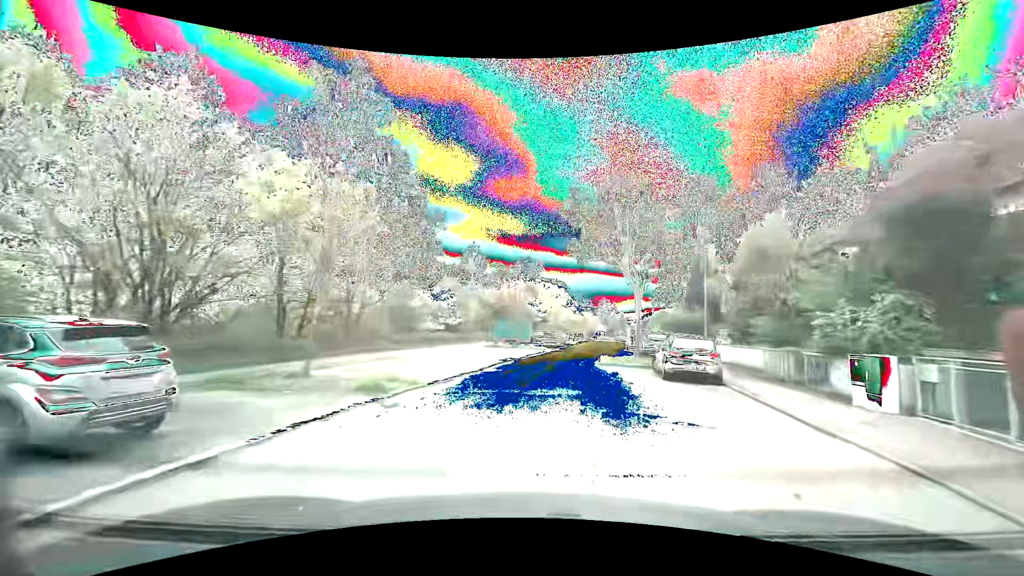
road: residential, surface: asphalt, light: Day
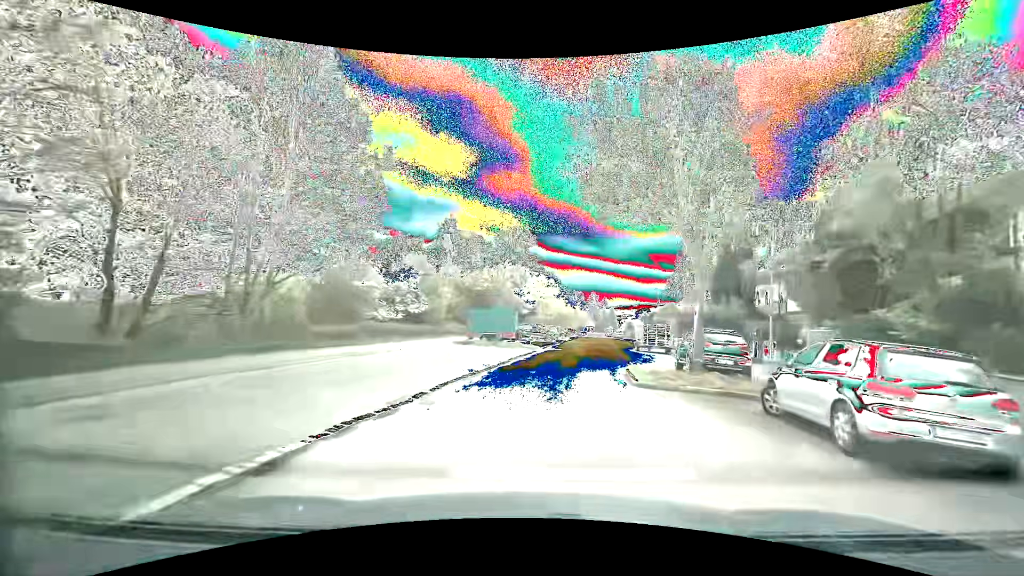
(+0.1, +9.6) m; +2°
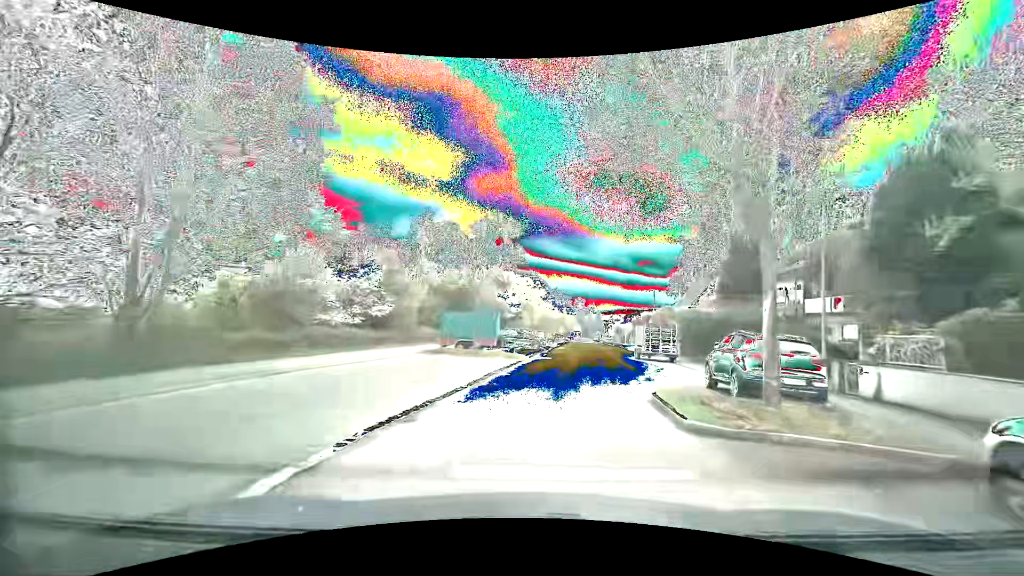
(+0.1, +4.9) m; +2°
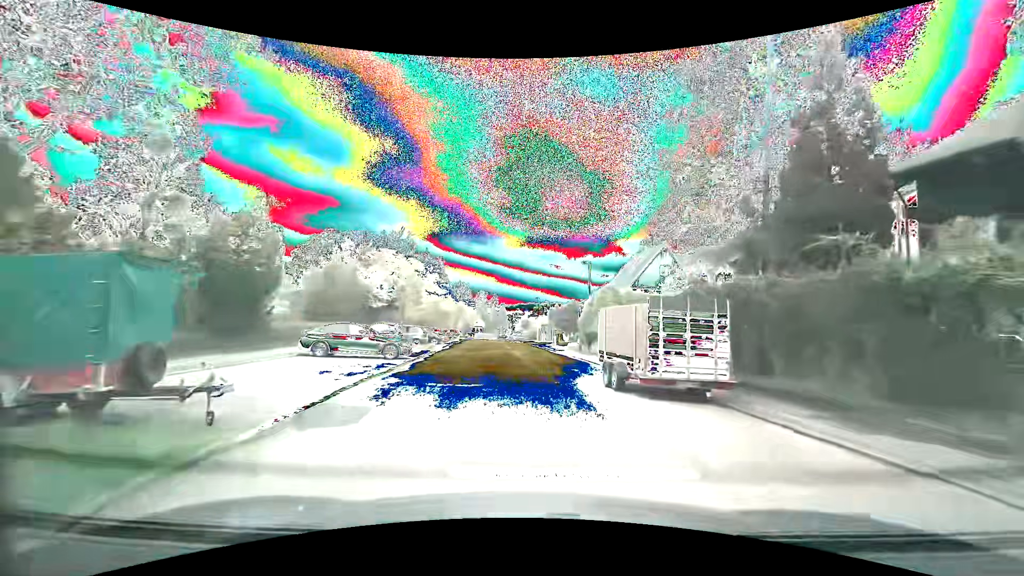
(+2.0, +19.6) m; +12°
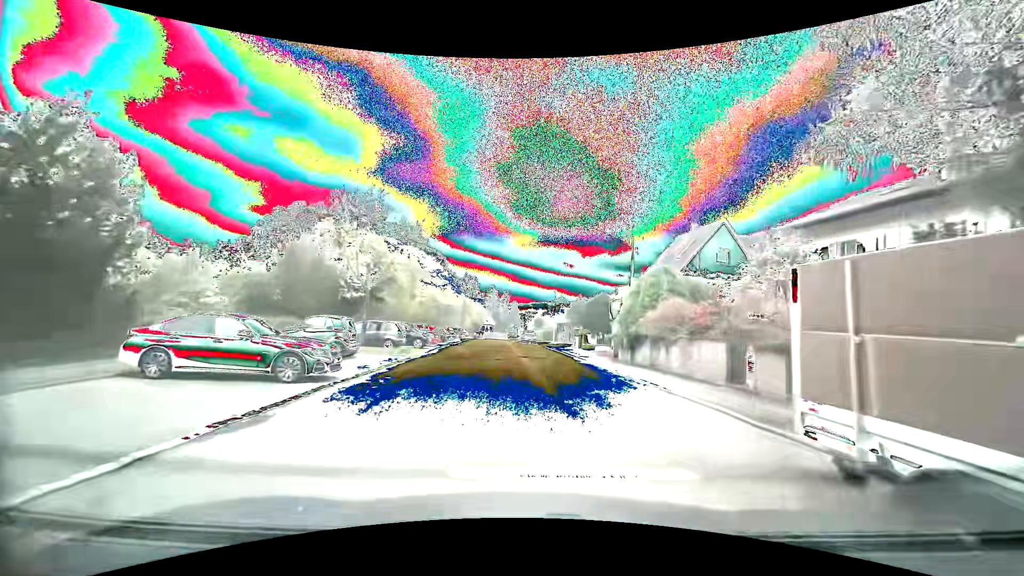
(-0.3, +10.0) m; -2°
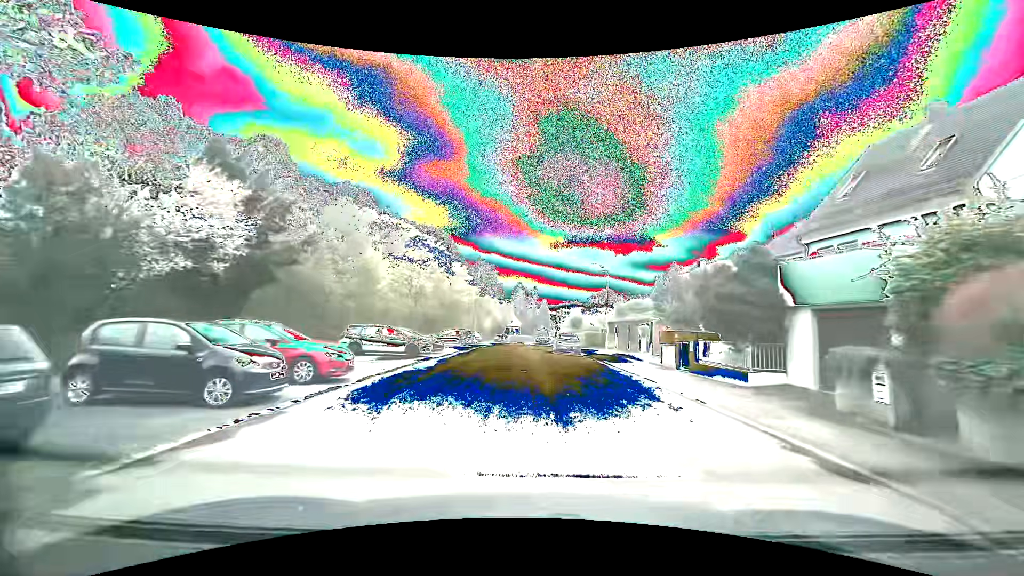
(-0.4, +20.3) m; -4°
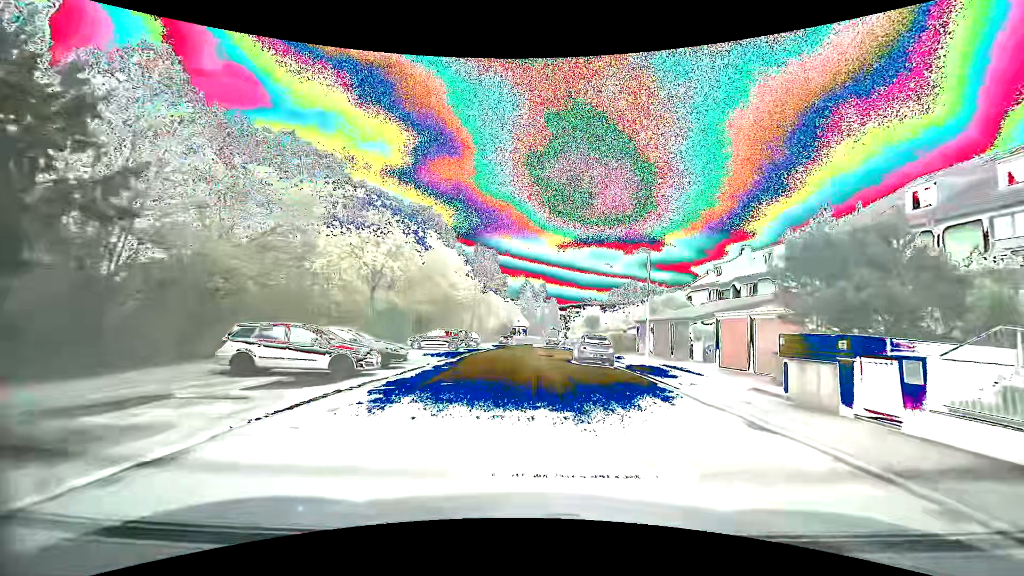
(0.0, +10.1) m; -1°
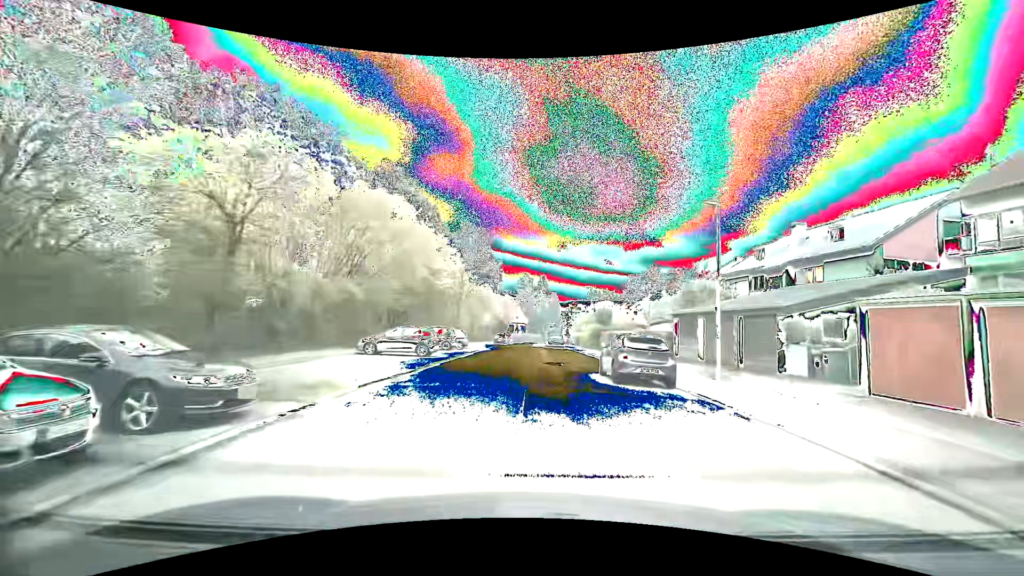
(+0.1, +10.0) m; +1°
(0, +10) (0, +20) (+1, +30) (0, +40) (-1, +50) (-2, +60) (-1, +70) (0, +80) (+2, +90) (+4, +99) m
